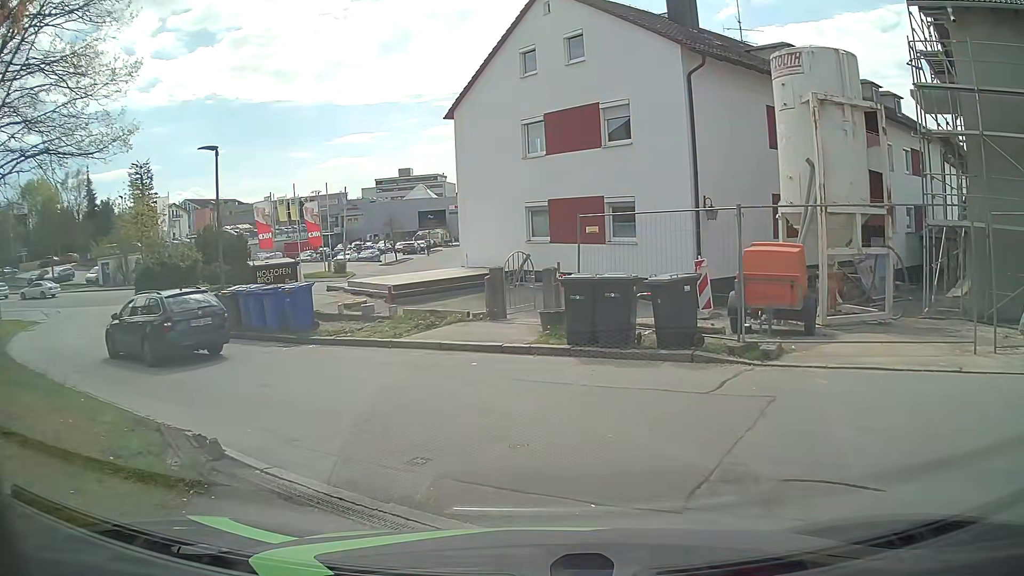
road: service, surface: asphalt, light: Day
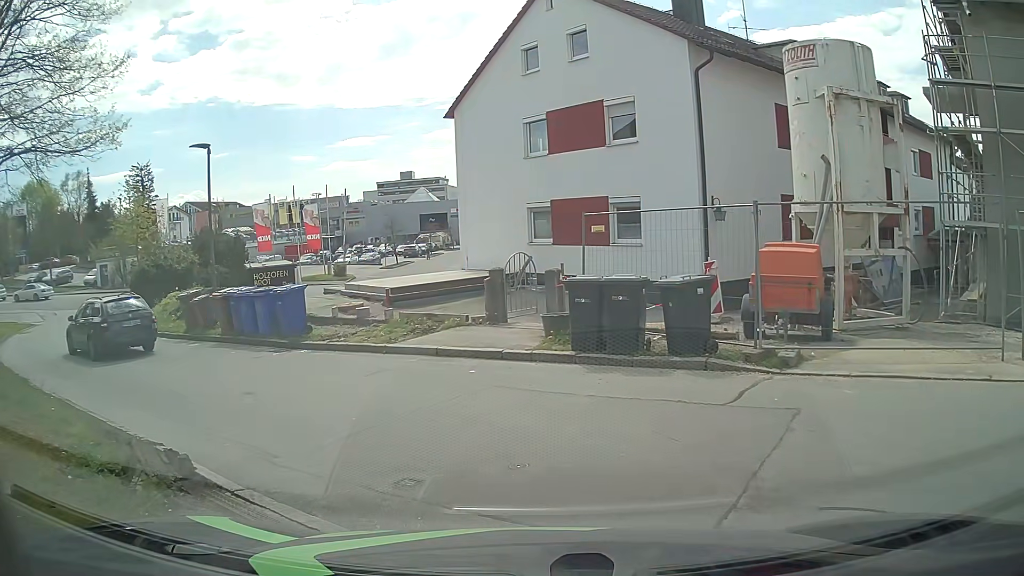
(0.0, +0.6) m; 0°
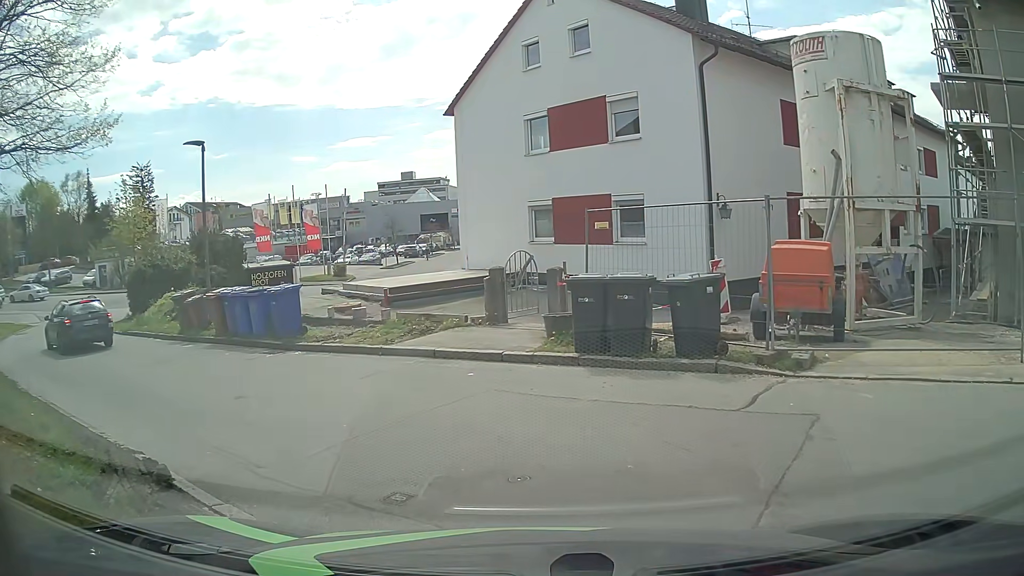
(0.0, +0.4) m; 0°
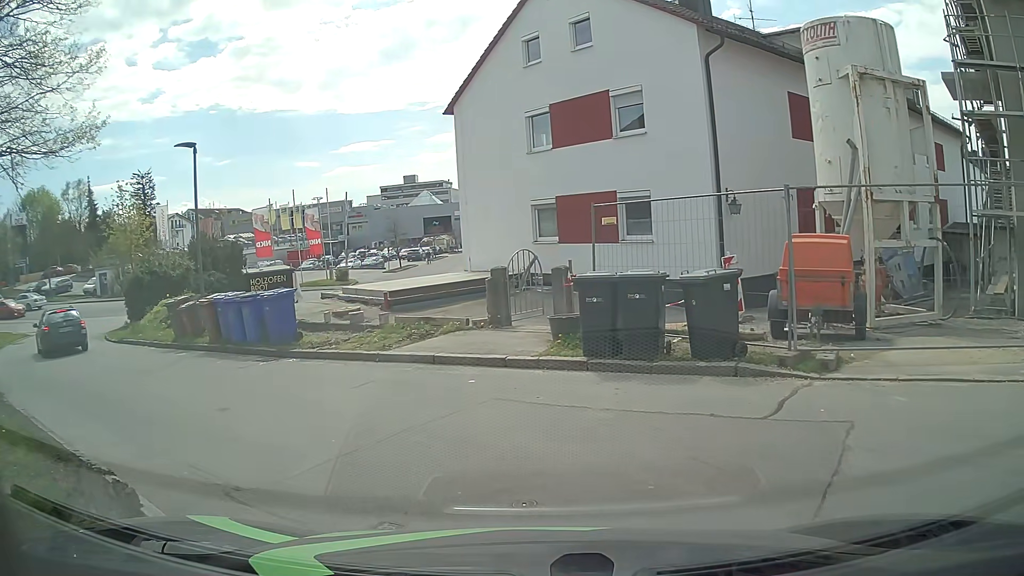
(0.0, +0.7) m; -3°
